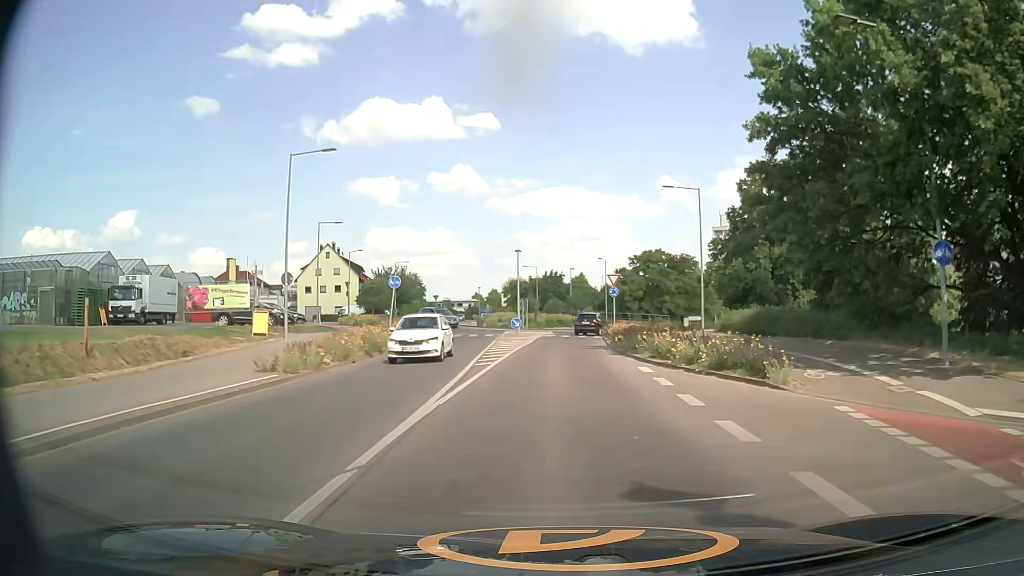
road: secondary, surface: asphalt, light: Day
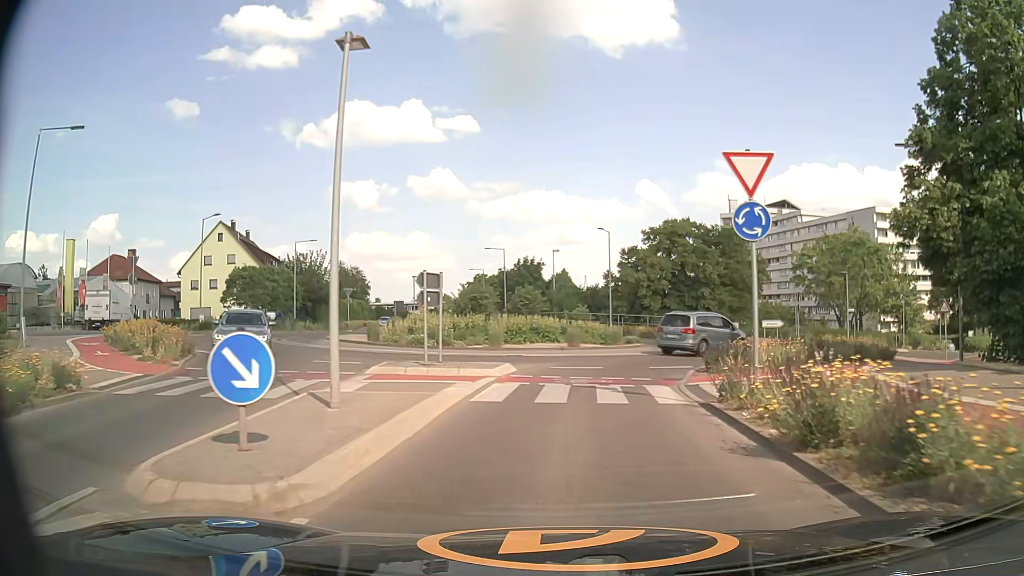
(+0.5, +31.1) m; +2°
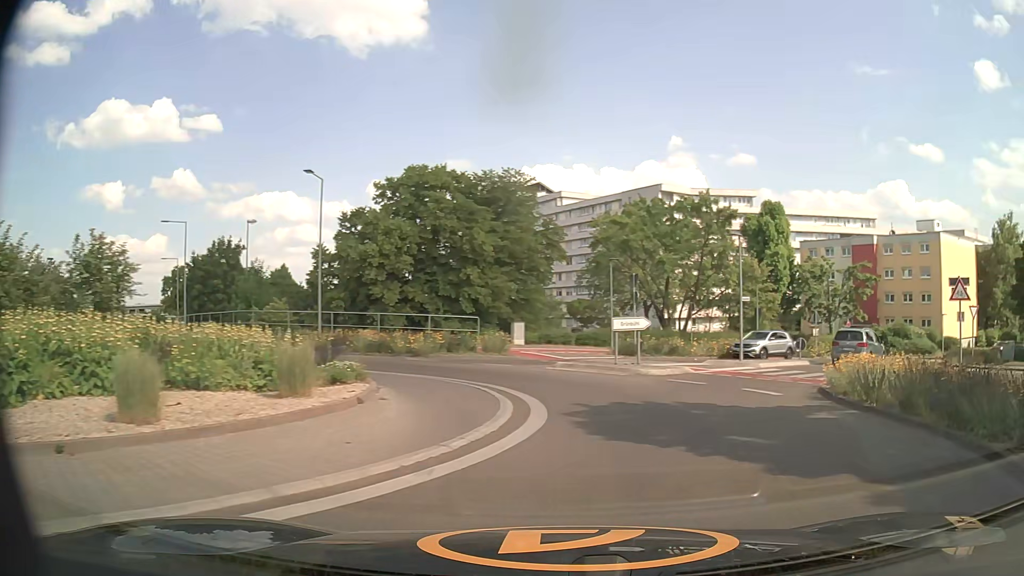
(+2.0, +21.0) m; +21°
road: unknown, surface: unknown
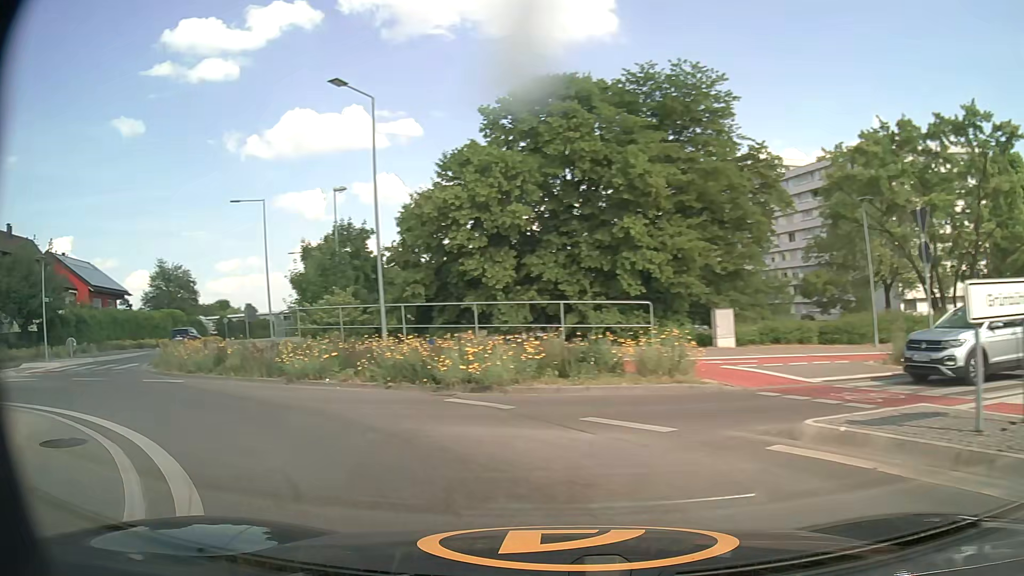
(+1.0, +14.9) m; -18°
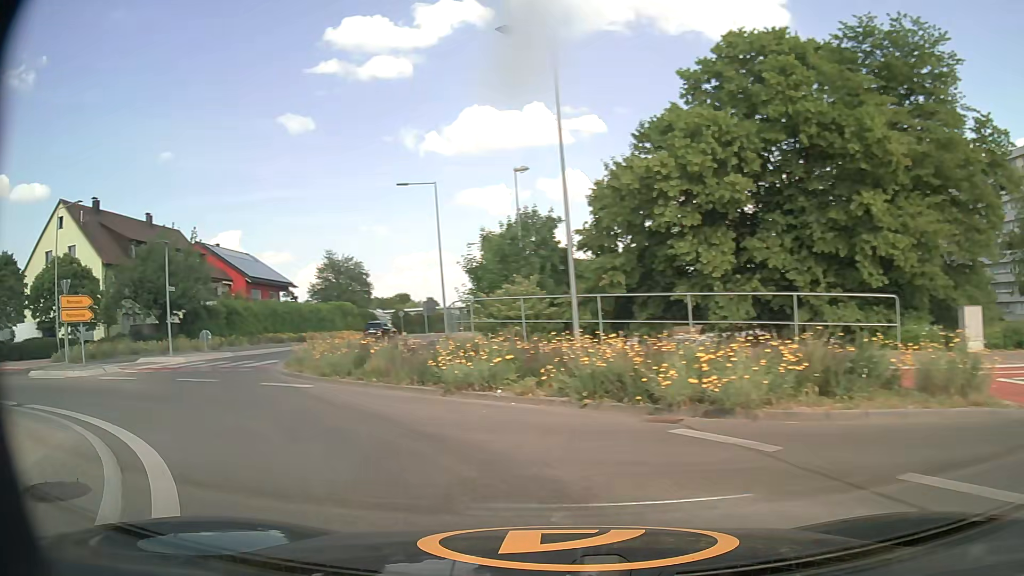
(-0.5, +3.7) m; -13°
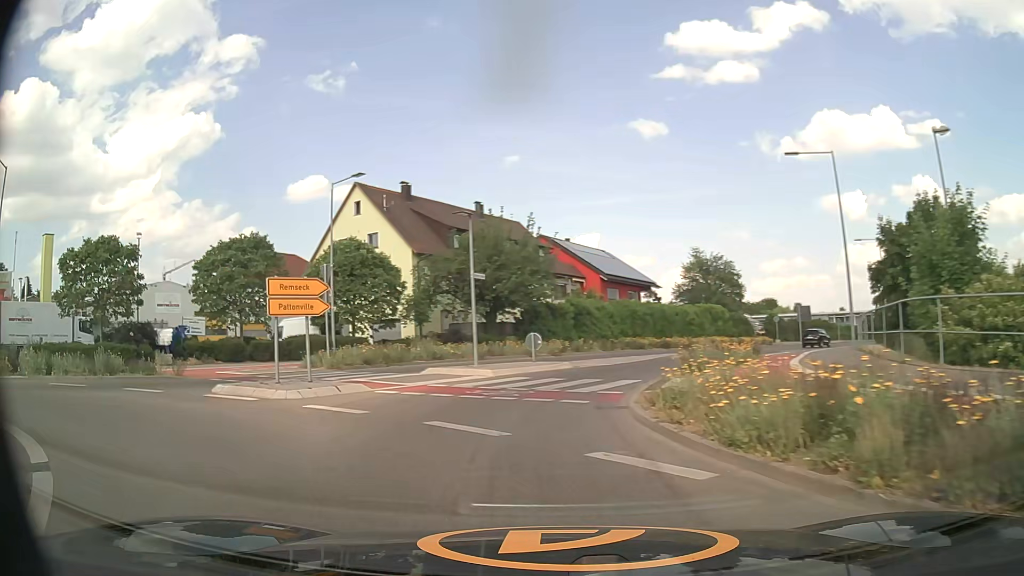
(-2.5, +7.6) m; -33°
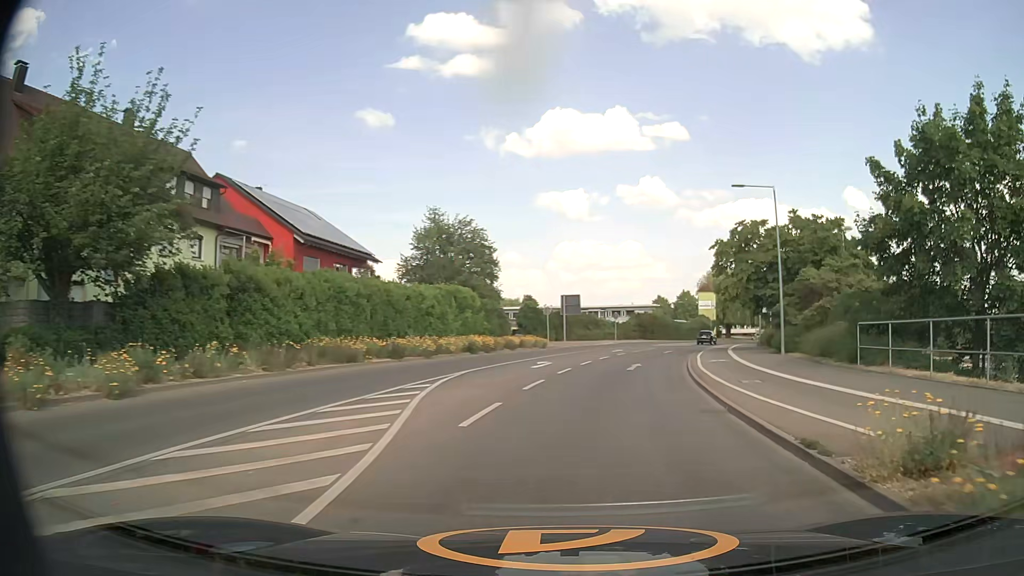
(+2.4, +23.9) m; +25°
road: secondary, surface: asphalt
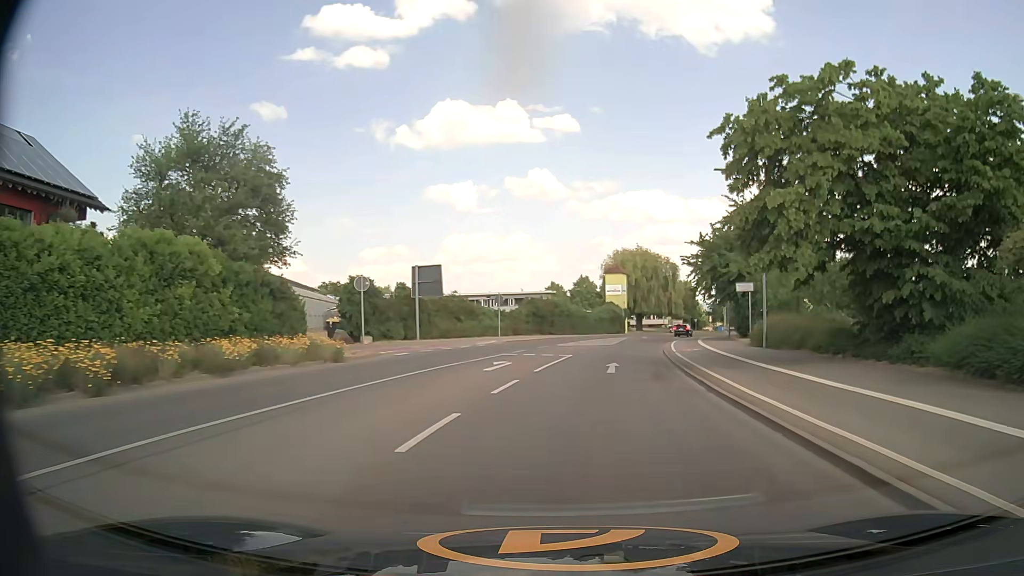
(+2.5, +26.3) m; +9°
(0, +10) (+1, +20) (+2, +30) (+4, +40) (+6, +49) (+9, +59) (+12, +69) (+15, +78) (+18, +88) (+22, +97) m
